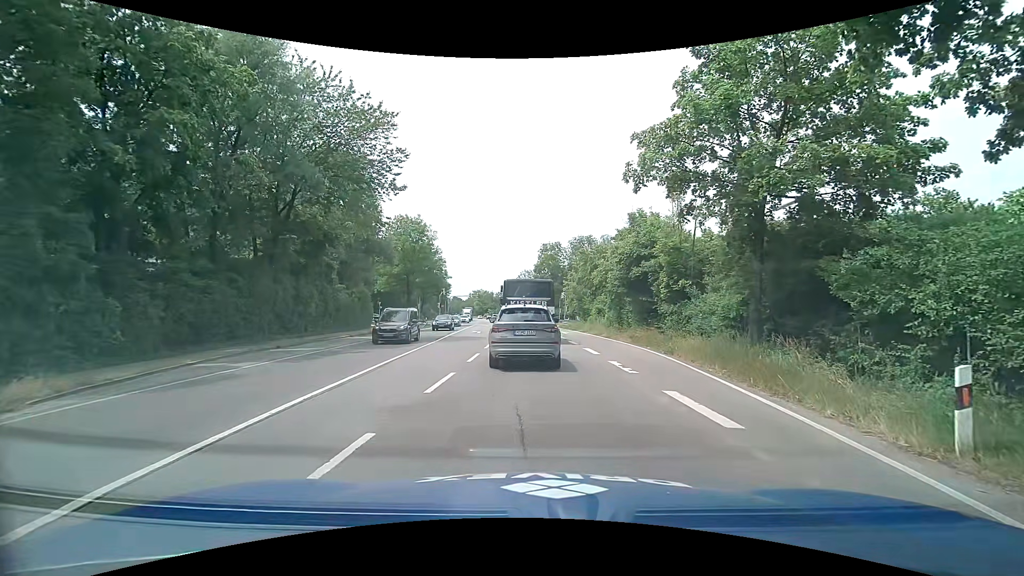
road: trunk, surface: asphalt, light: Day
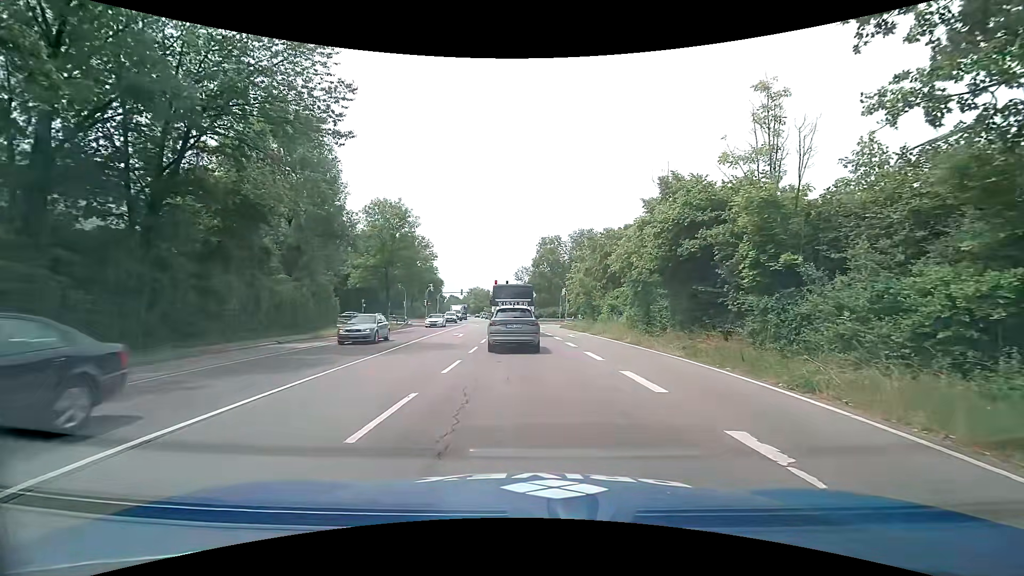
(+0.4, +9.7) m; +1°
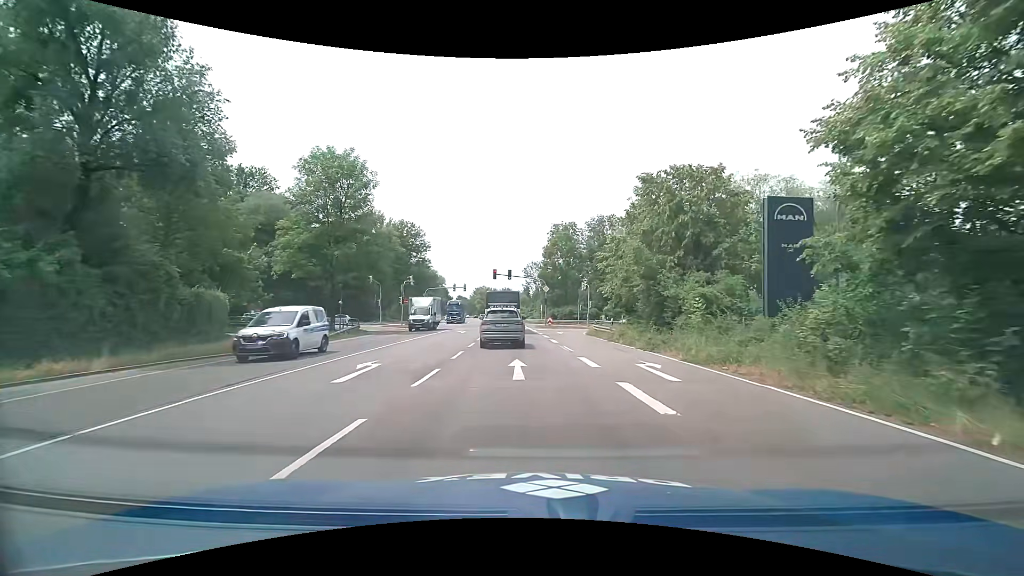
(+0.1, +20.4) m; -1°
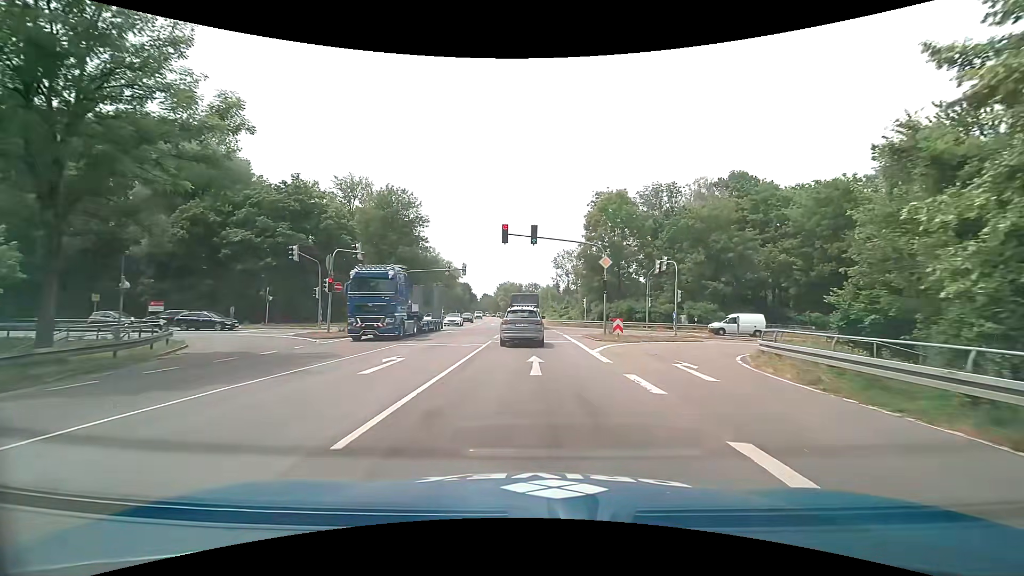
(-0.7, +28.7) m; -2°
(0, +10) (0, +20) (0, +30) (0, +40) (-1, +50) (-1, +60) (-2, +70) (-2, +80) (-3, +90) (-4, +100) m
